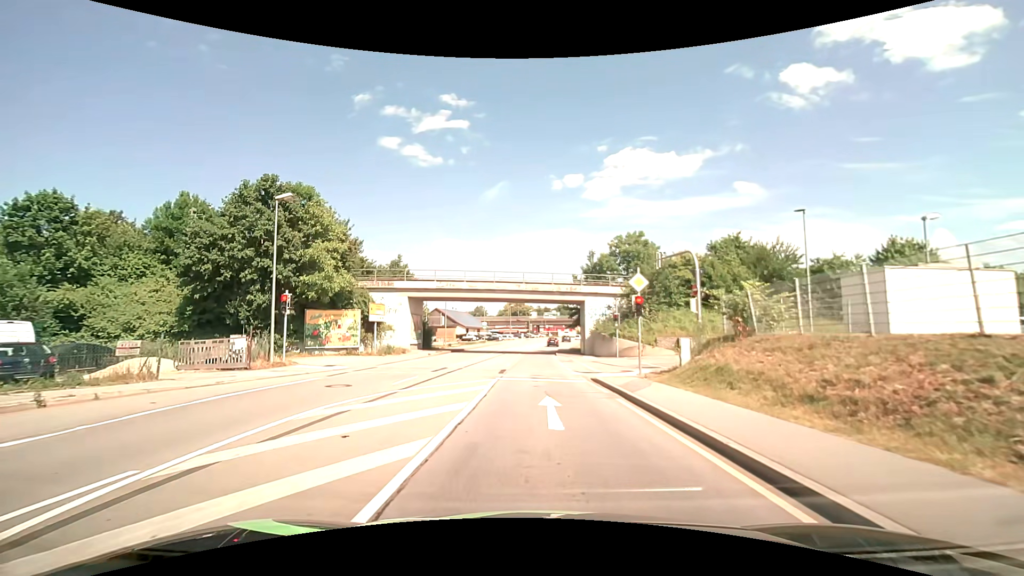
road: primary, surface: asphalt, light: Day
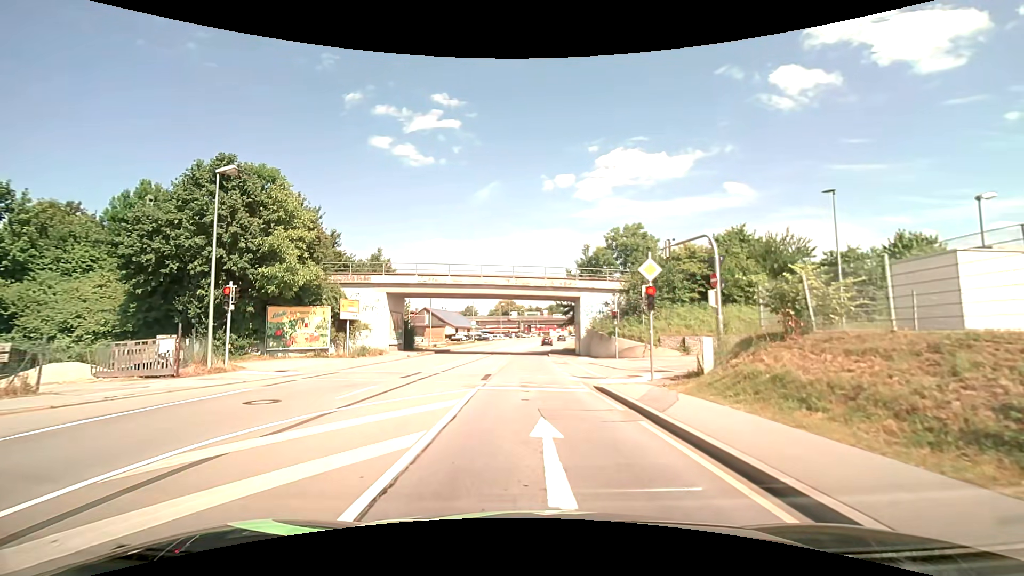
(0.0, +3.6) m; +1°
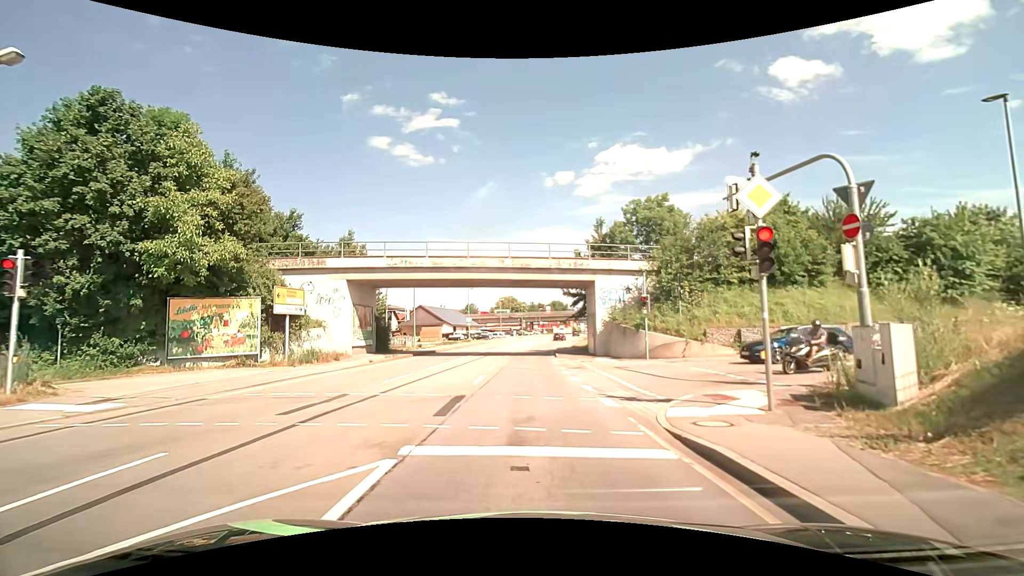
(0.0, +8.1) m; +1°
